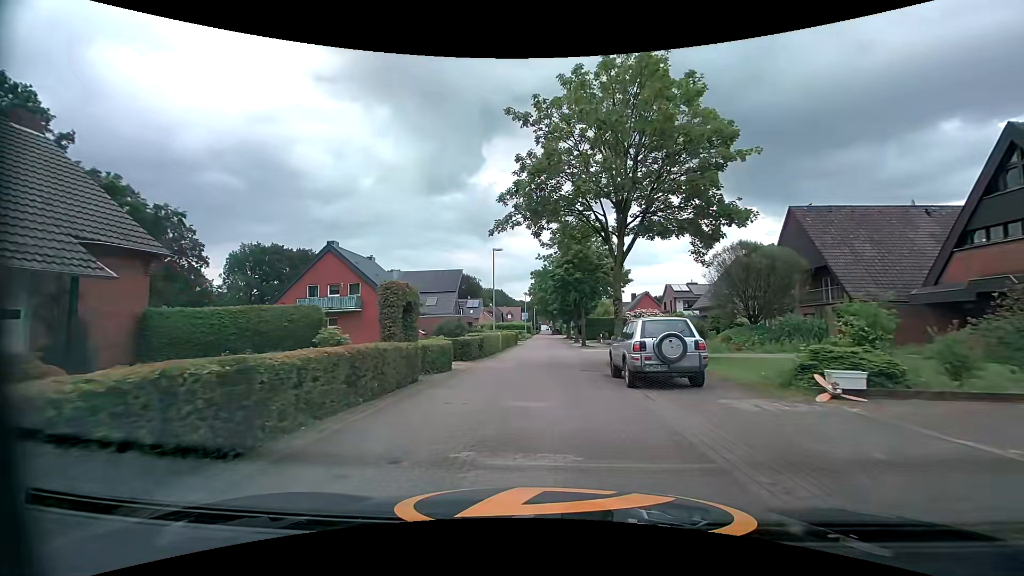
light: Day
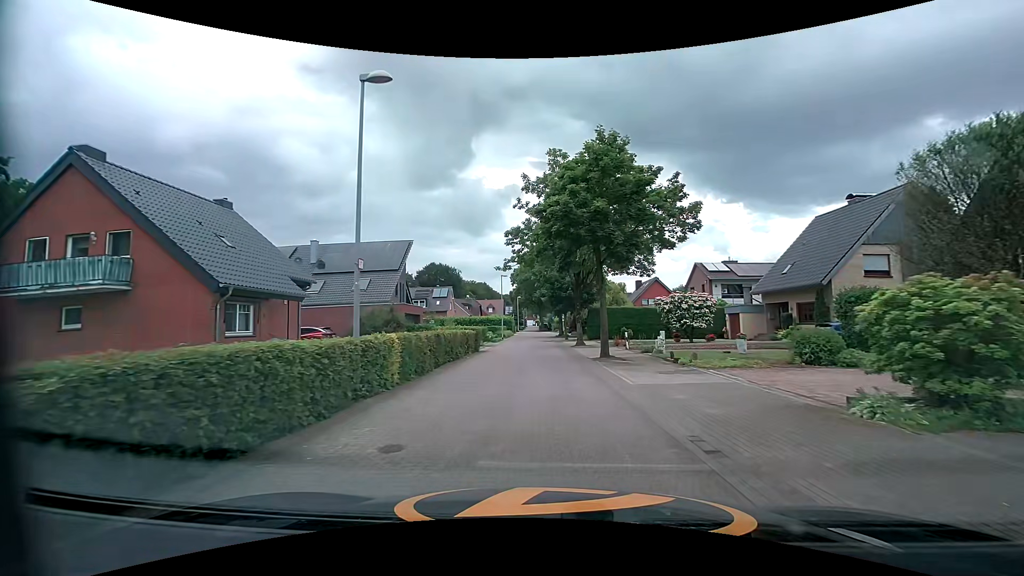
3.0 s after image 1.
(-0.1, +20.4) m; +1°
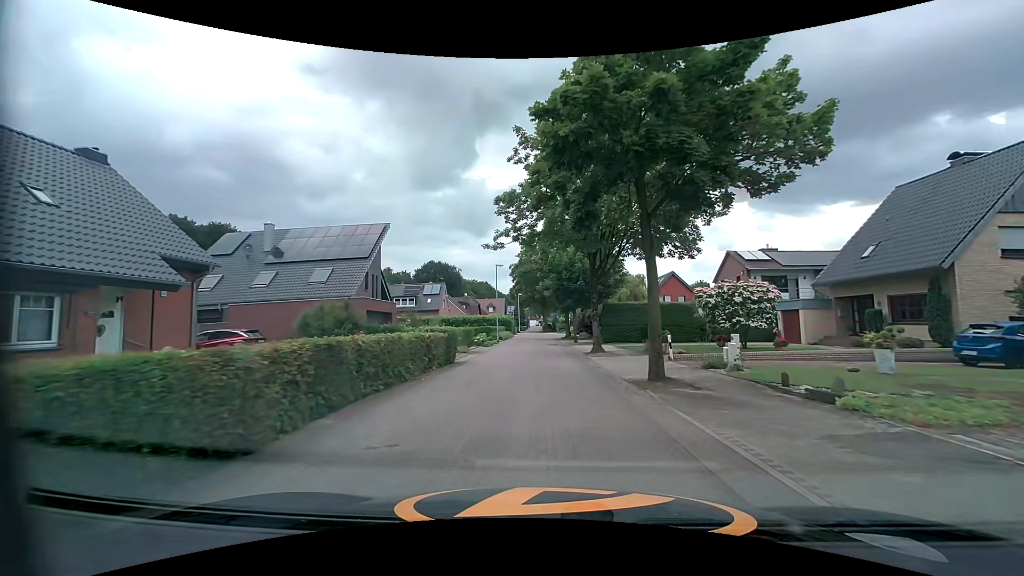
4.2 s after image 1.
(0.0, +8.5) m; 0°
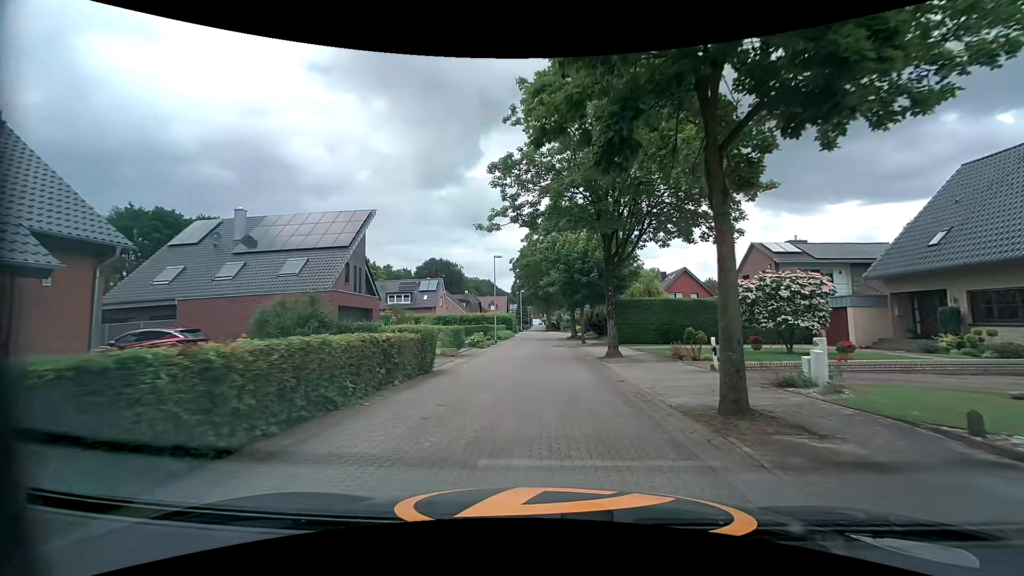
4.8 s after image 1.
(0.0, +4.3) m; -1°
